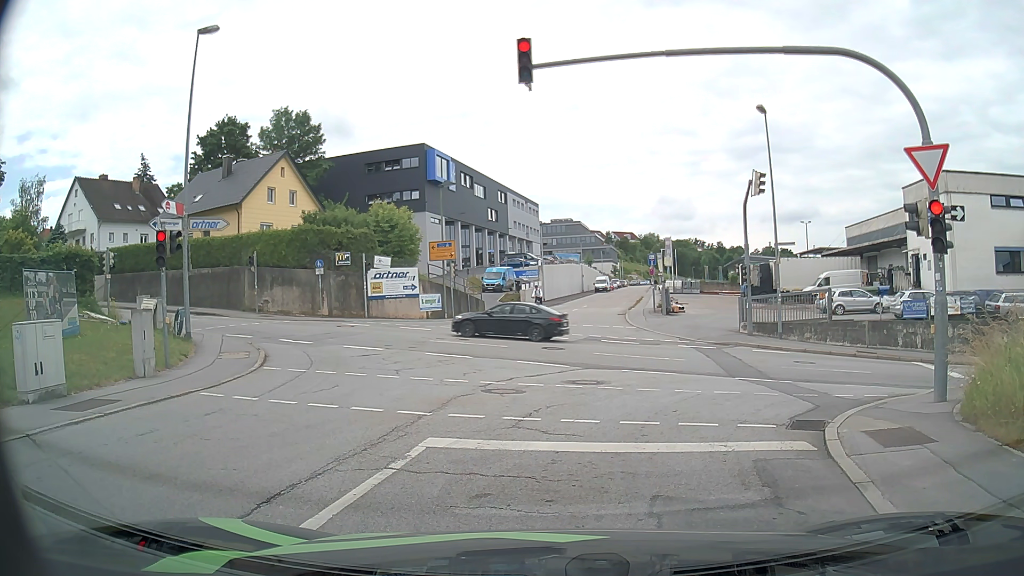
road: residential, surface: asphalt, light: Day
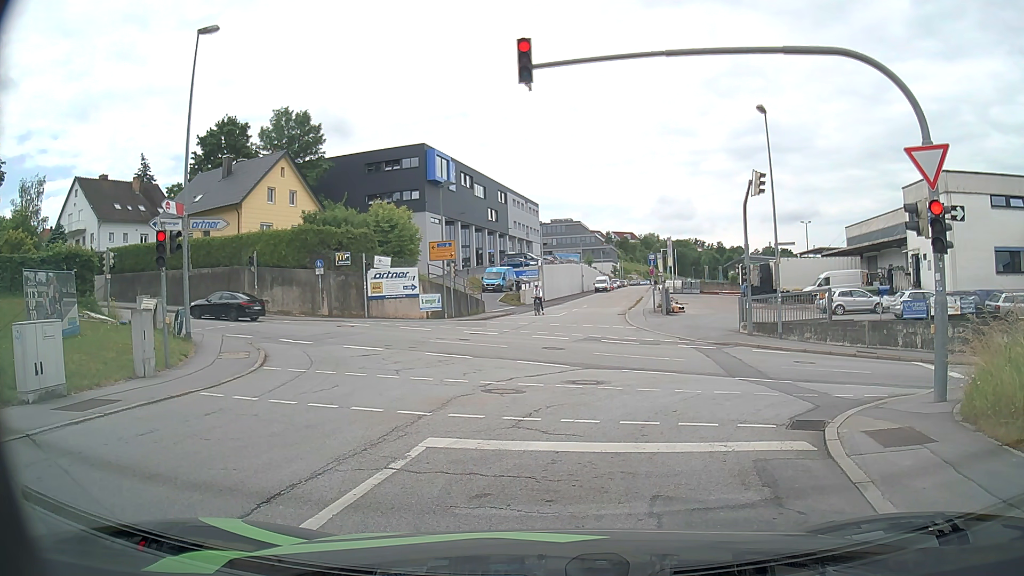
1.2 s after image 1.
(0.0, 0.0) m; 0°
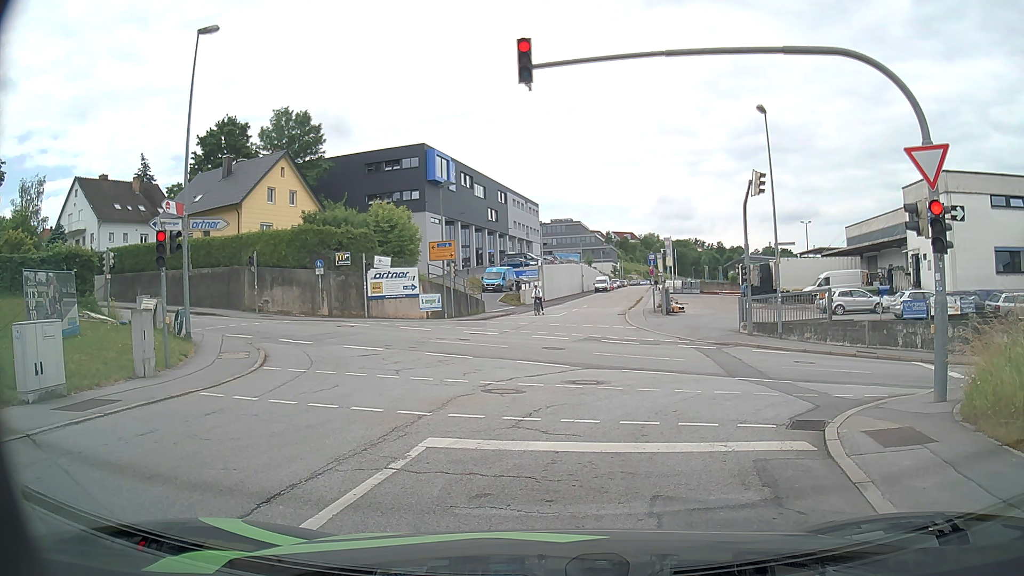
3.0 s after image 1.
(0.0, 0.0) m; 0°
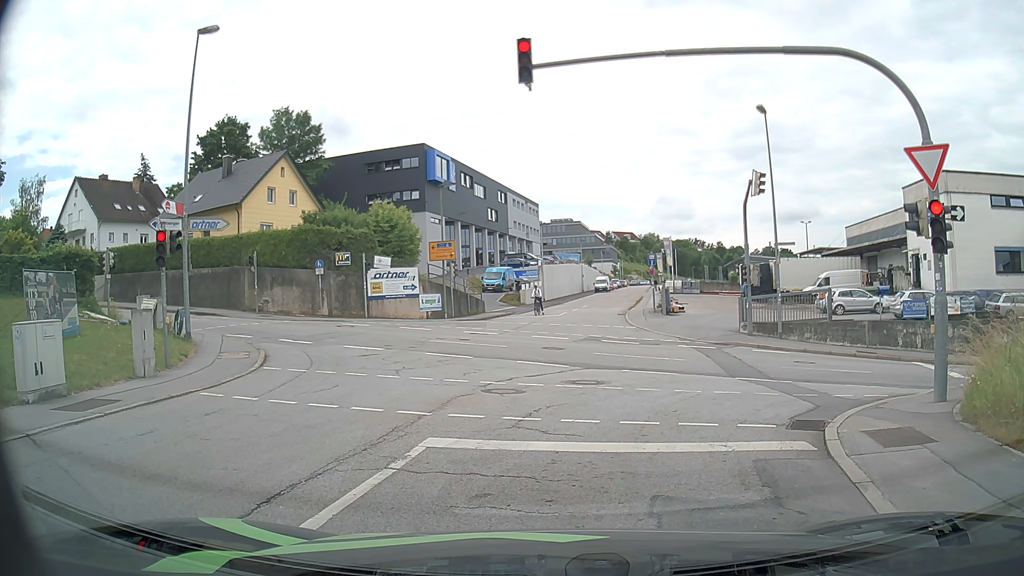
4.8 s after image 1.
(0.0, 0.0) m; 0°
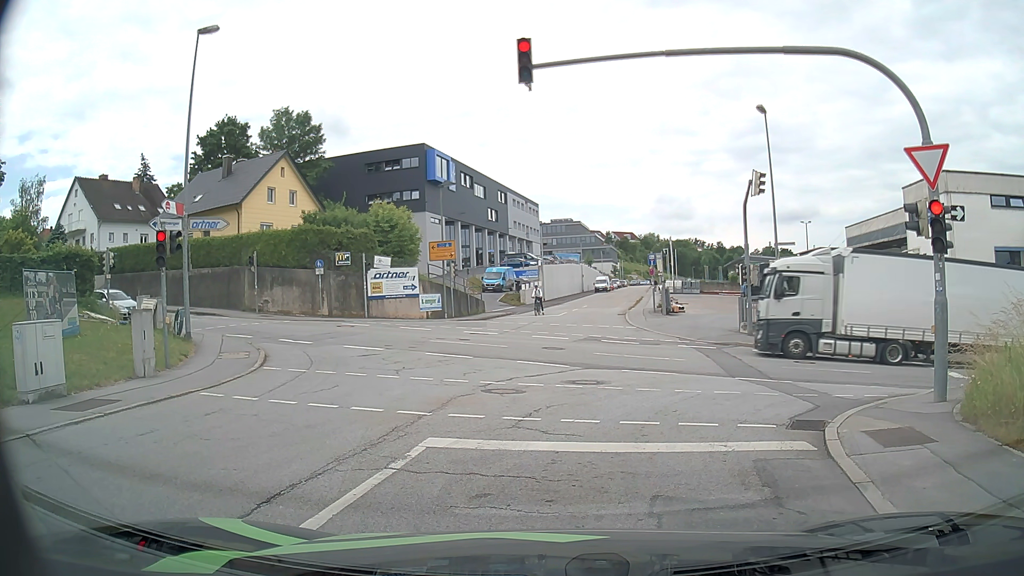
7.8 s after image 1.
(0.0, 0.0) m; 0°
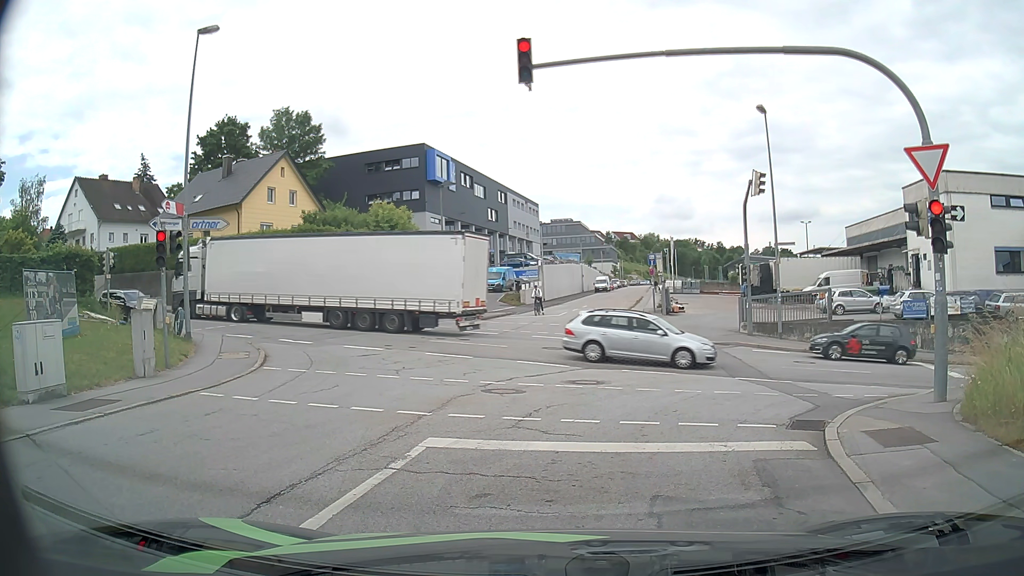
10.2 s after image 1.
(0.0, 0.0) m; 0°
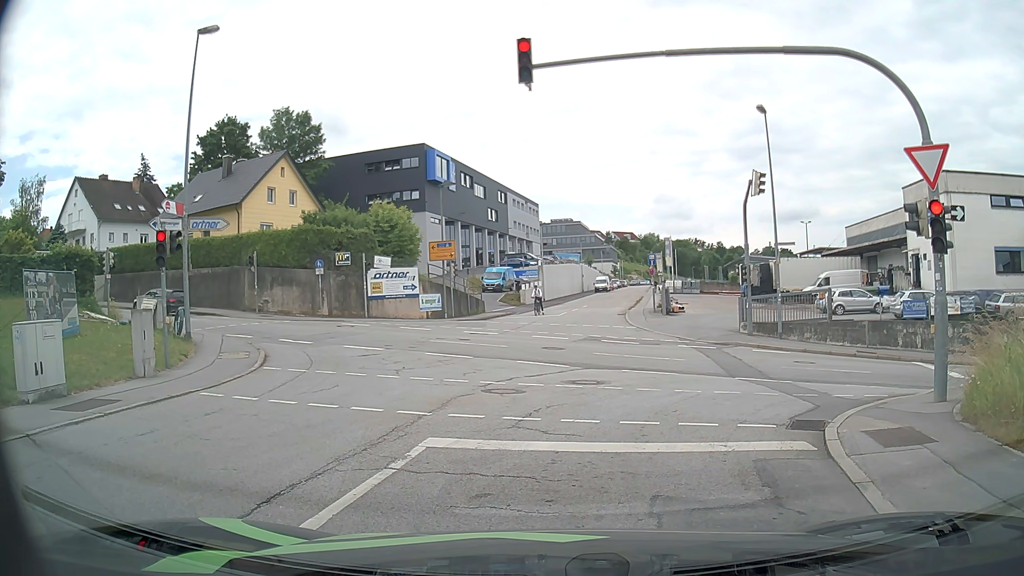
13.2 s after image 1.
(0.0, 0.0) m; 0°
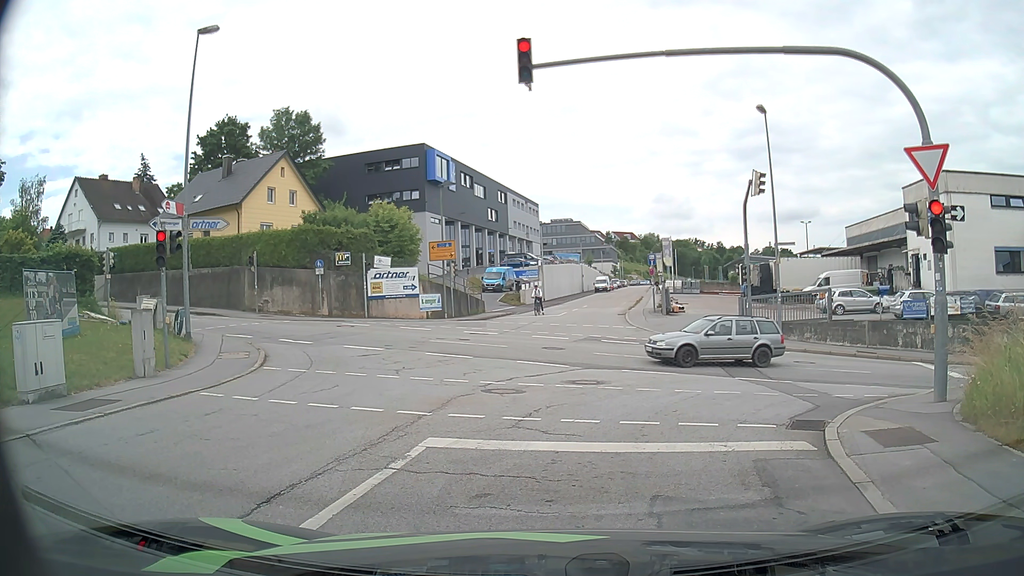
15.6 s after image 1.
(0.0, 0.0) m; 0°
